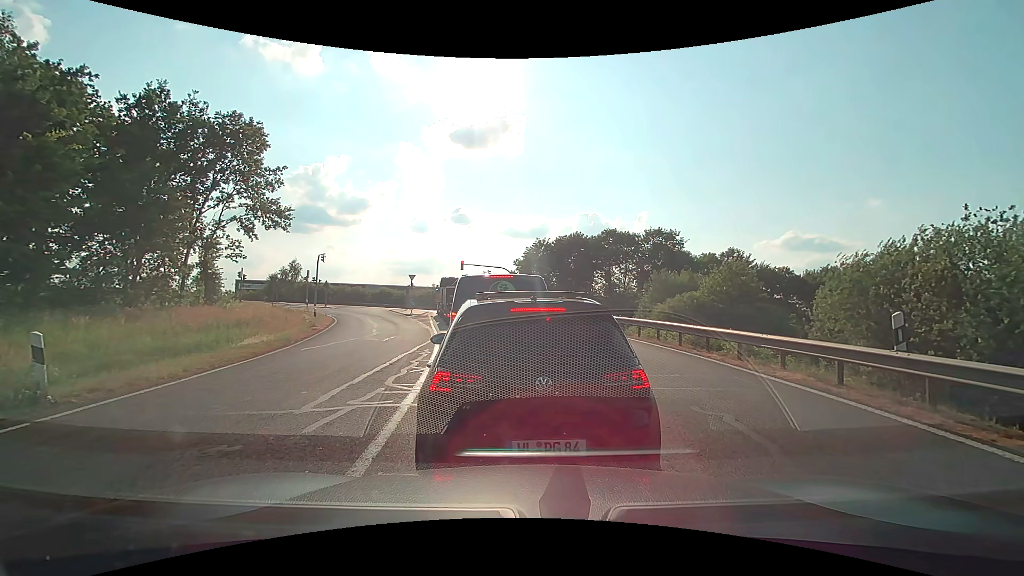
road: motorway_link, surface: asphalt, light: Day
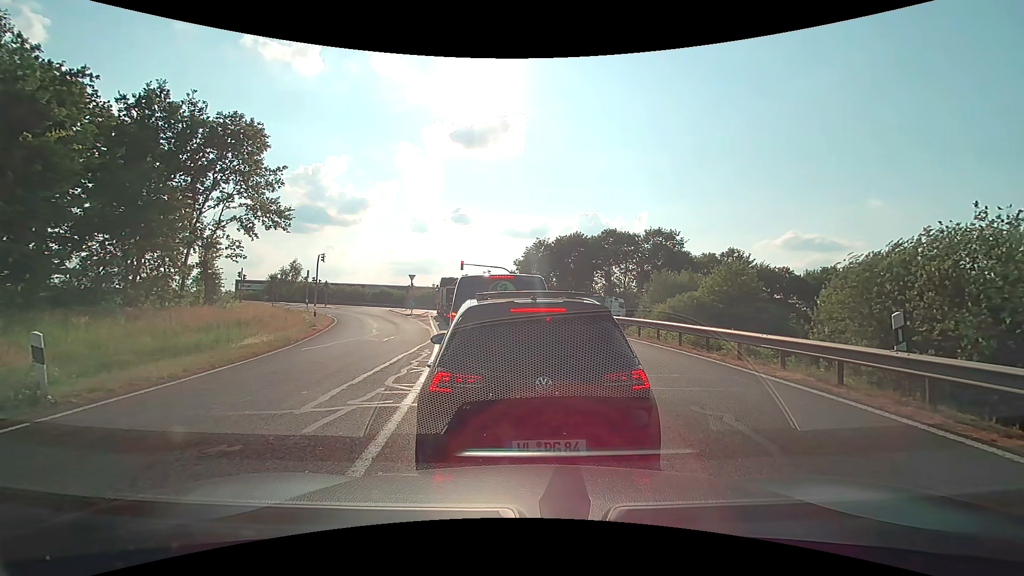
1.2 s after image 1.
(0.0, 0.0) m; 0°
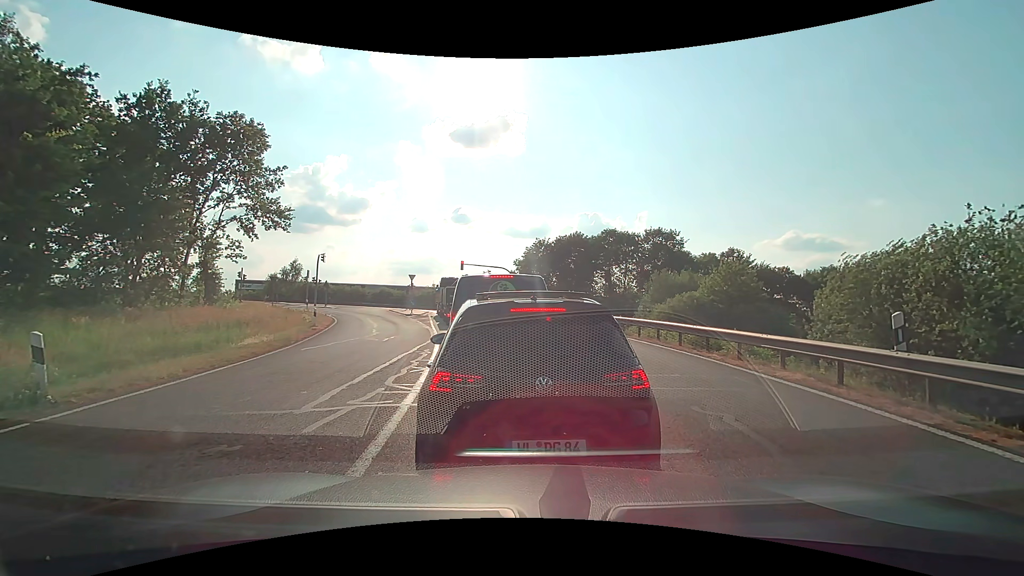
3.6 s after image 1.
(0.0, 0.0) m; 0°
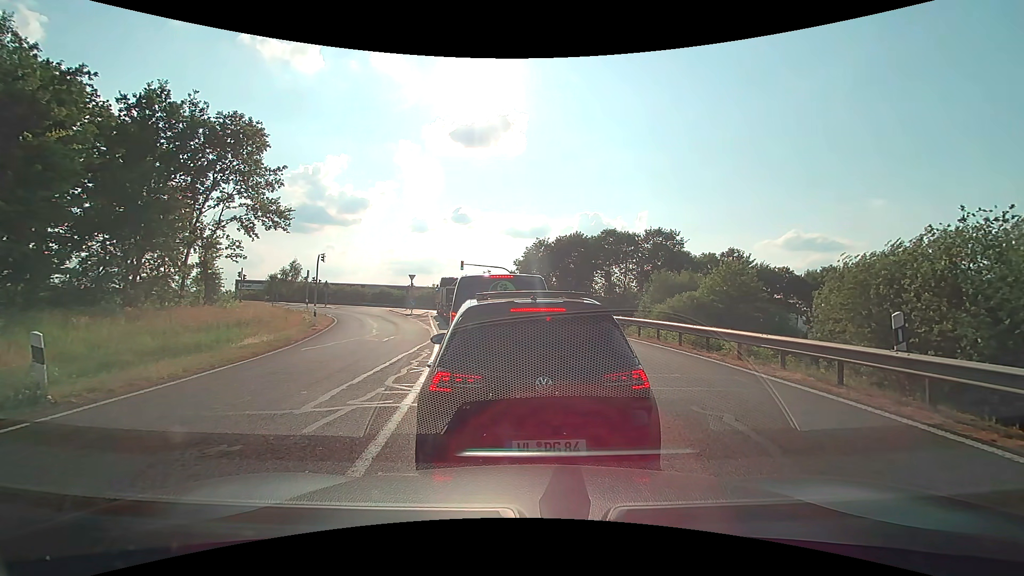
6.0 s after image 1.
(0.0, 0.0) m; 0°
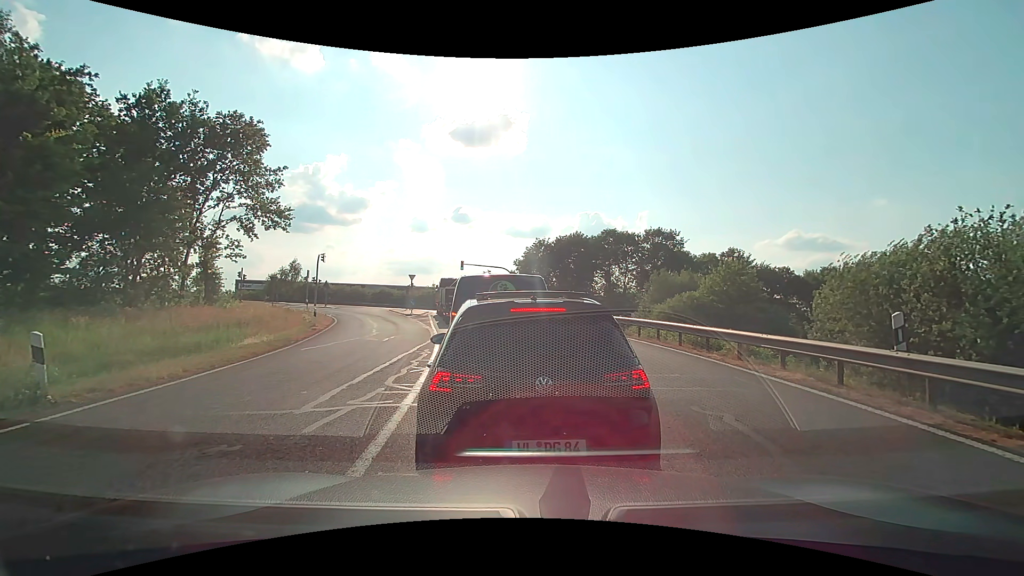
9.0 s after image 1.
(0.0, 0.0) m; 0°
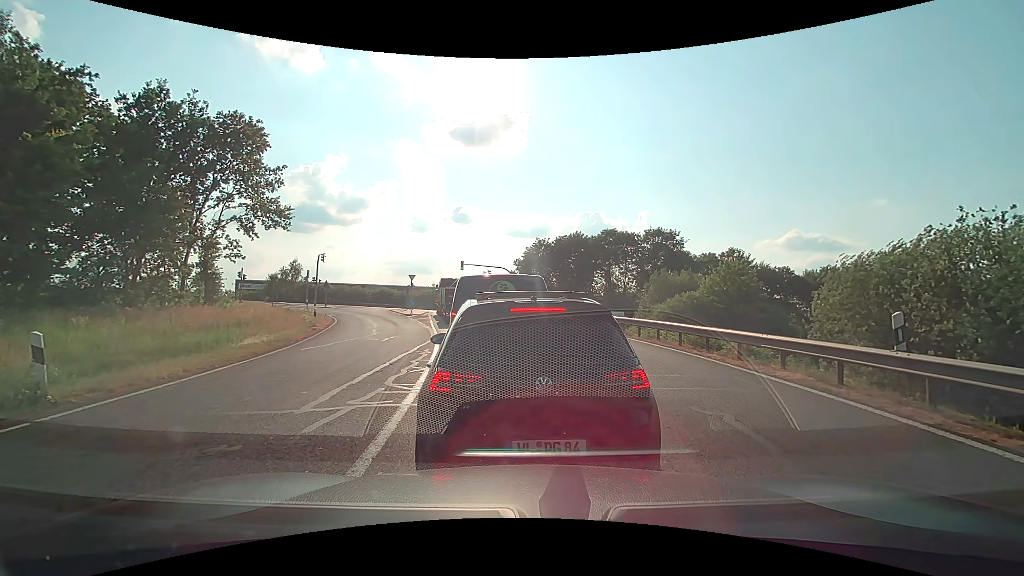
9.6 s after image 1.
(0.0, 0.0) m; 0°
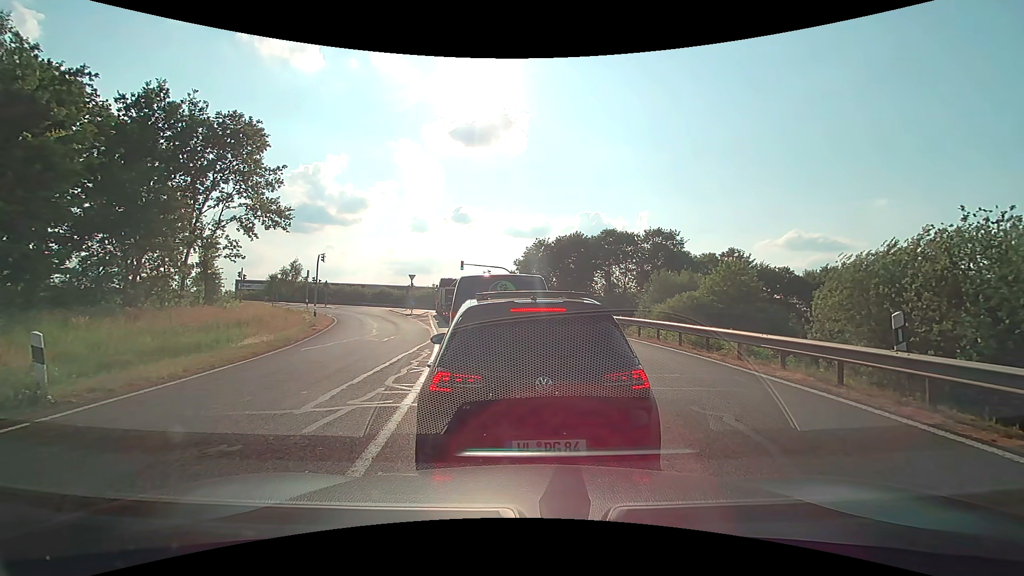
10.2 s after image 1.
(0.0, 0.0) m; 0°
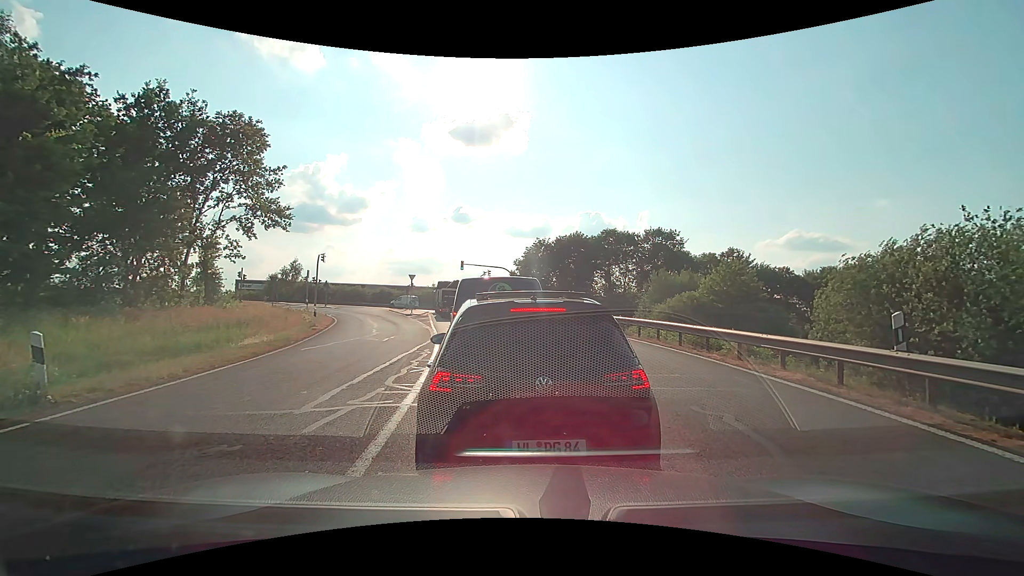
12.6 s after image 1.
(0.0, 0.0) m; 0°
(-1, +10) (-2, +20) (-4, +30) (-5, +40) (-7, +49) (-9, +59) (-13, +68) (-21, +74) (-31, +73) (-40, +70) m
